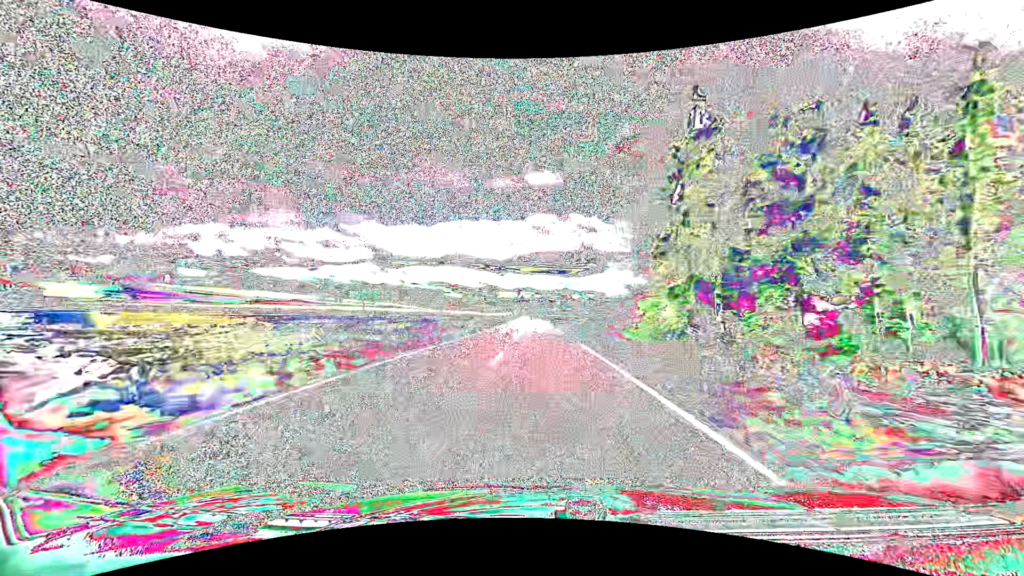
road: tertiary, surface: asphalt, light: Day
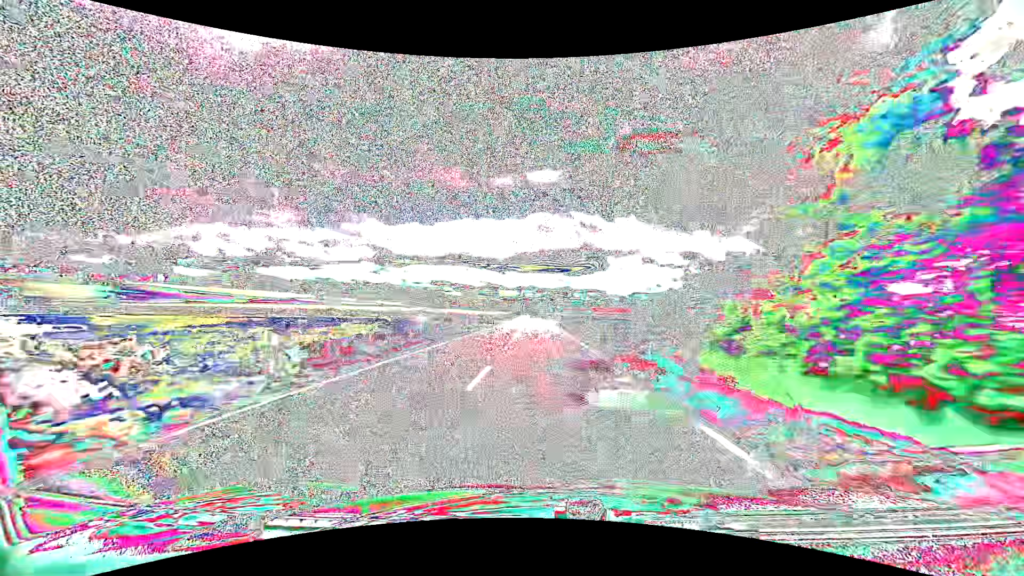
(0.0, +16.4) m; 0°
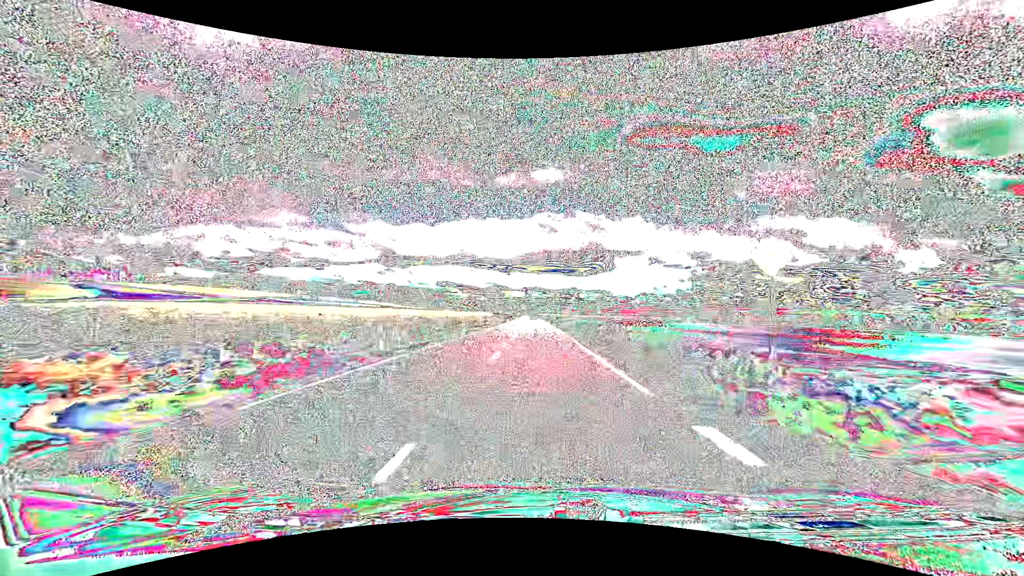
(-0.1, +82.1) m; -1°
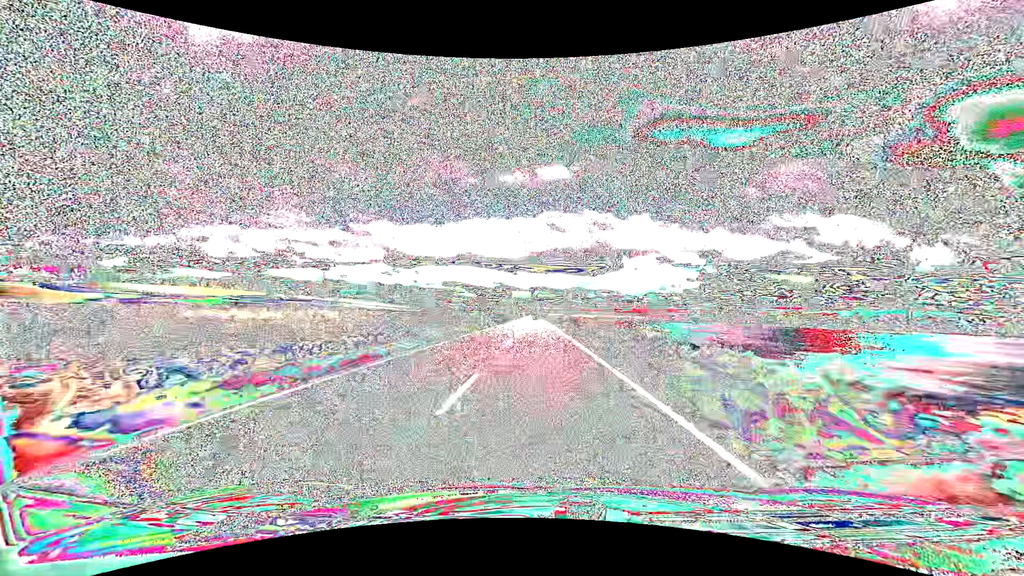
(-0.5, +81.6) m; -1°
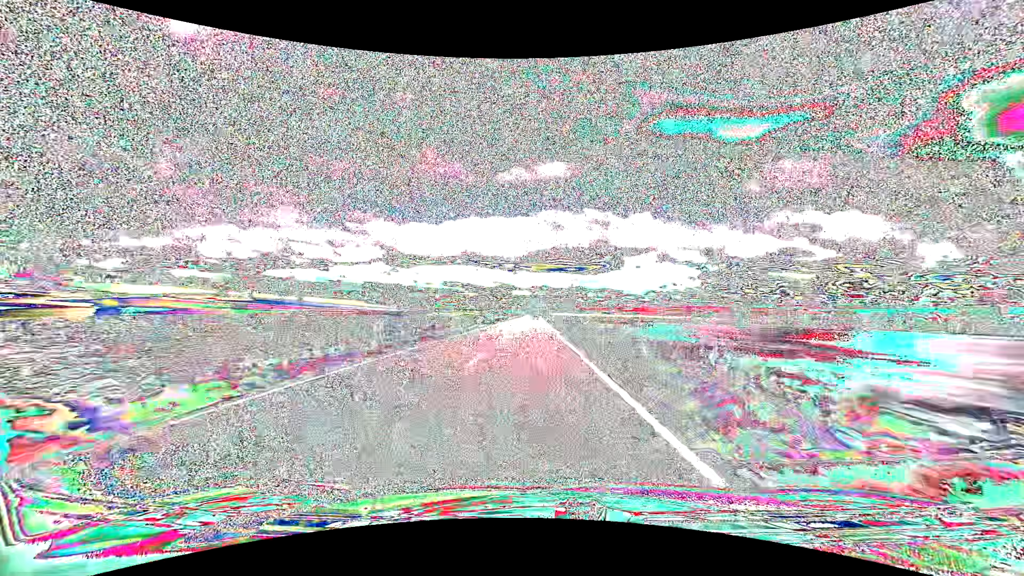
(0.0, +81.6) m; 0°
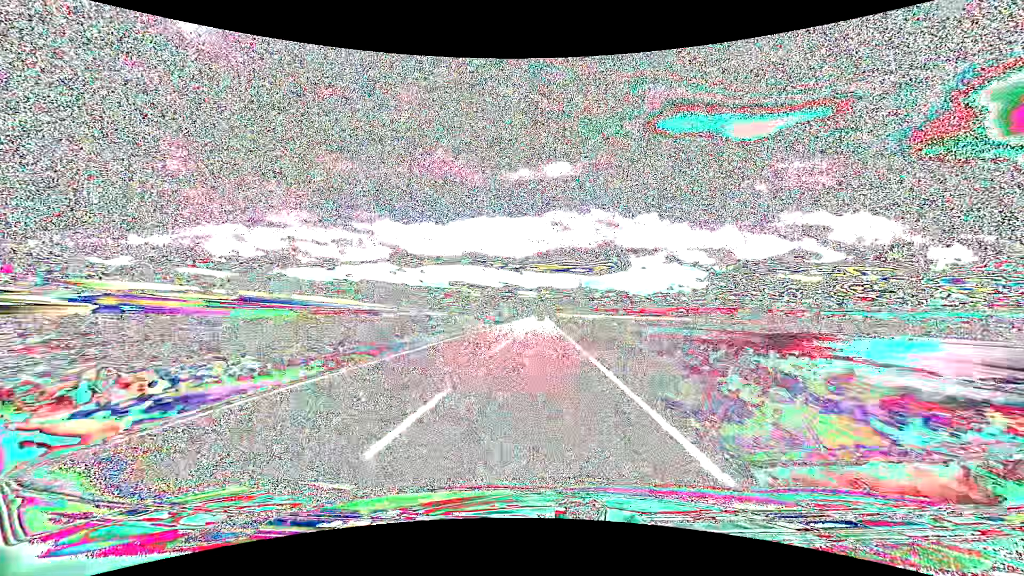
(-0.3, +32.7) m; -1°
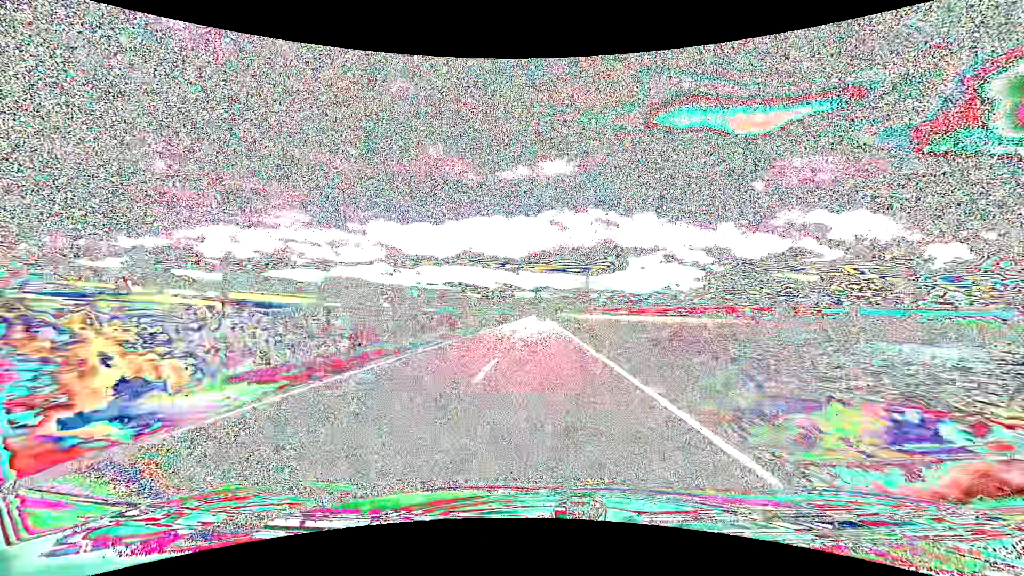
(+0.2, +82.0) m; 0°
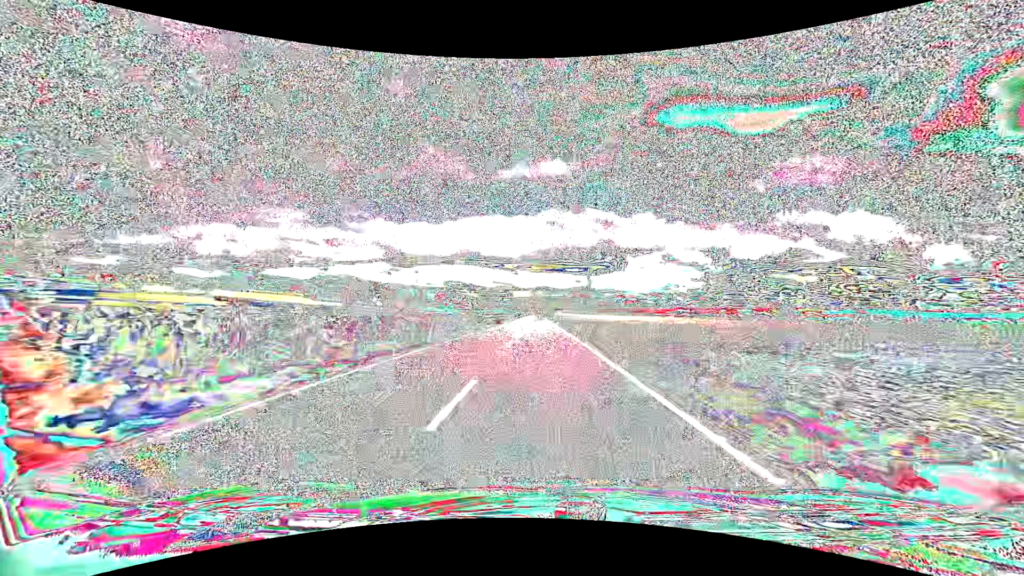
(0.0, +16.4) m; 0°
(0, +10) (0, +20) (0, +30) (0, +40) (0, +50) (0, +60) (0, +70) (0, +80) (0, +90) (0, +100) m
